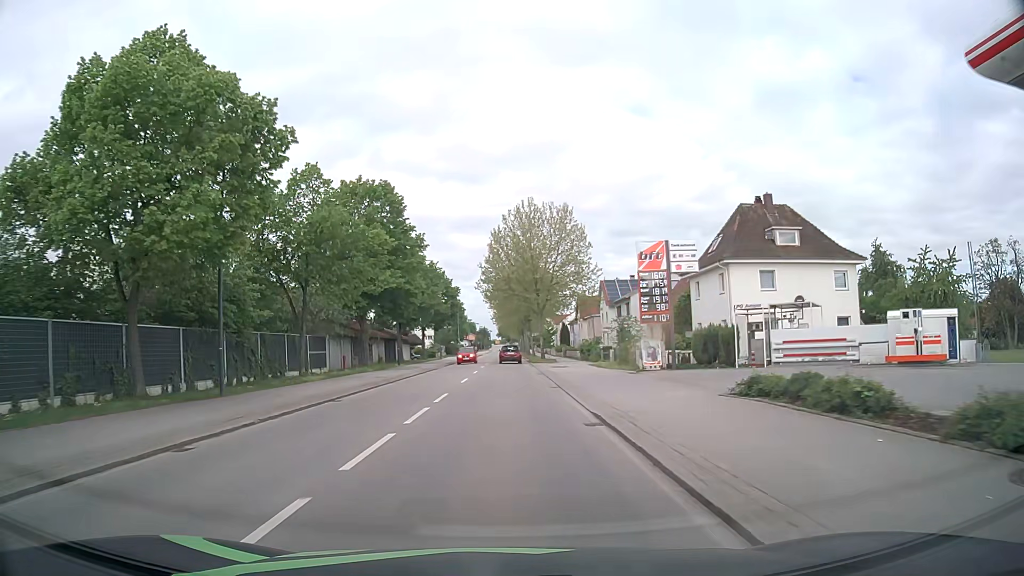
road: primary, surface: asphalt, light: Day
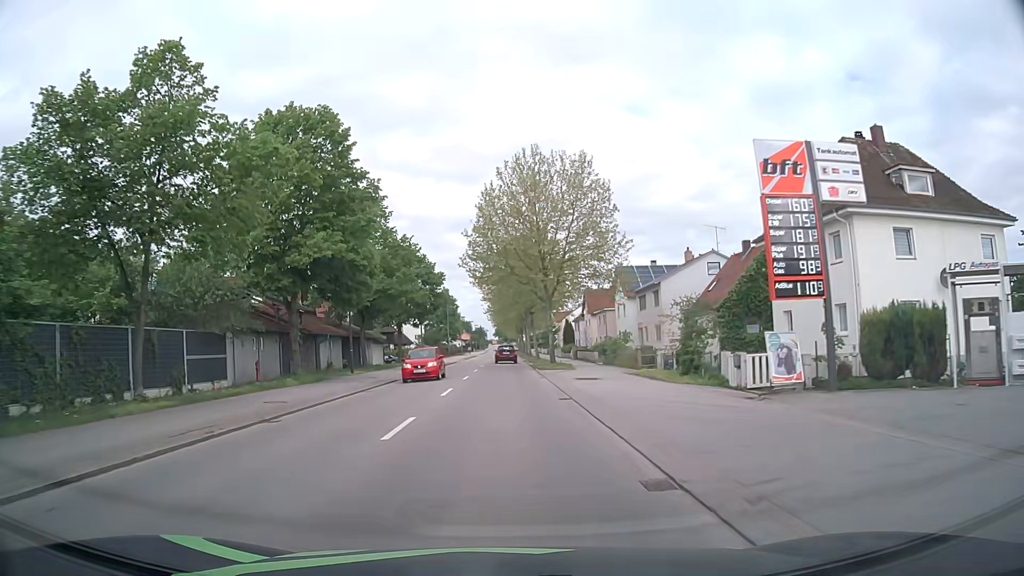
(0.0, +15.6) m; 0°
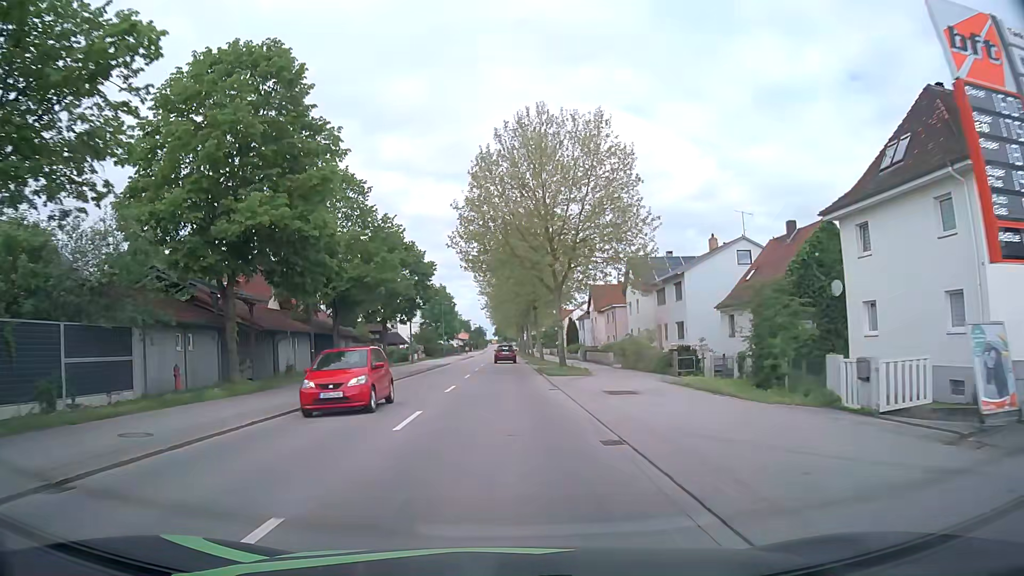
(0.0, +7.8) m; 0°
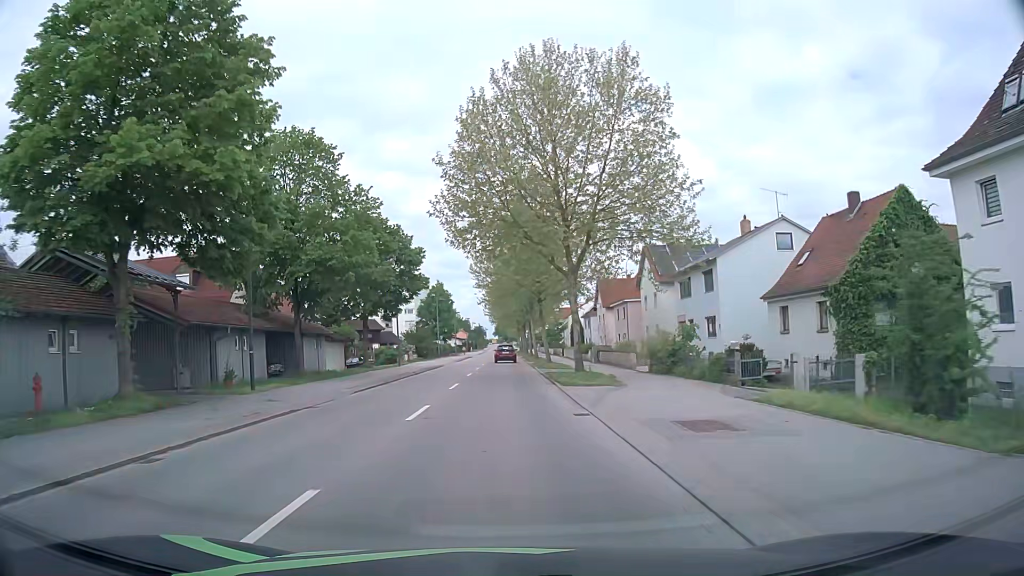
(0.0, +7.8) m; 0°
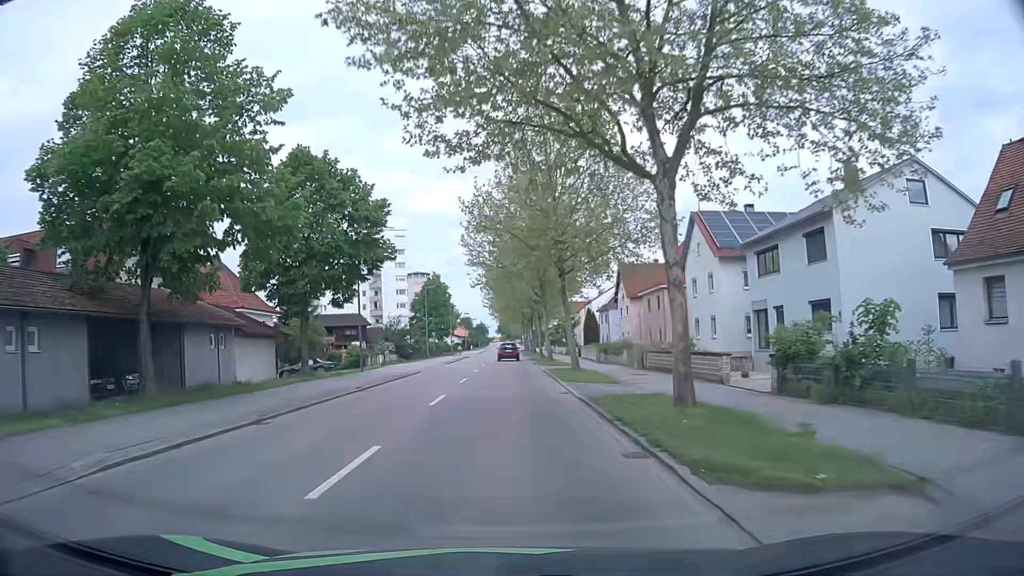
(-0.1, +15.5) m; -1°
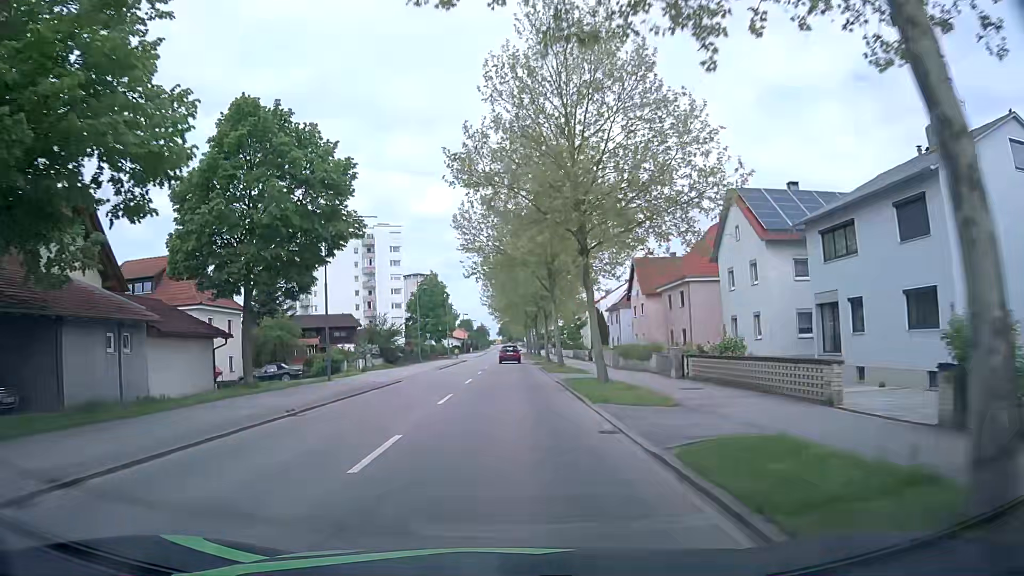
(+0.1, +7.8) m; +1°
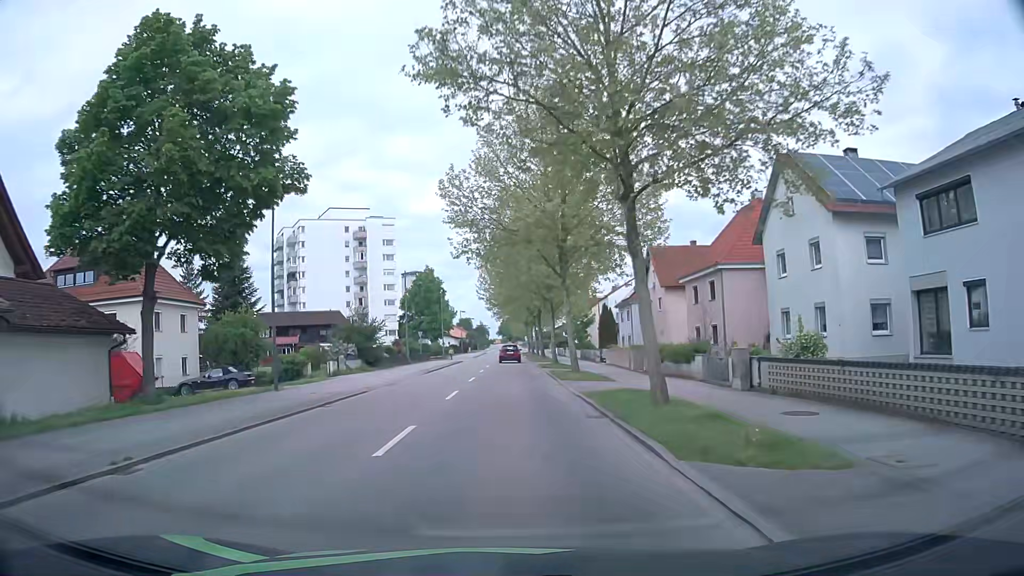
(0.0, +7.7) m; 0°
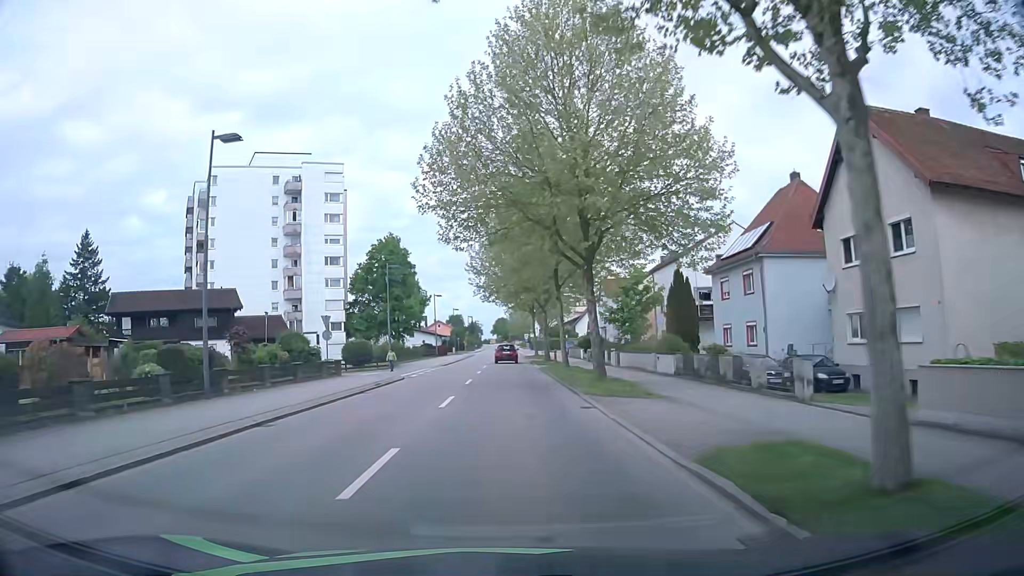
(+0.1, +38.6) m; 0°
(0, +10) (0, +20) (0, +30) (0, +40) (0, +50) (0, +60) (0, +70) (0, +80) (0, +90) (0, +100) m
